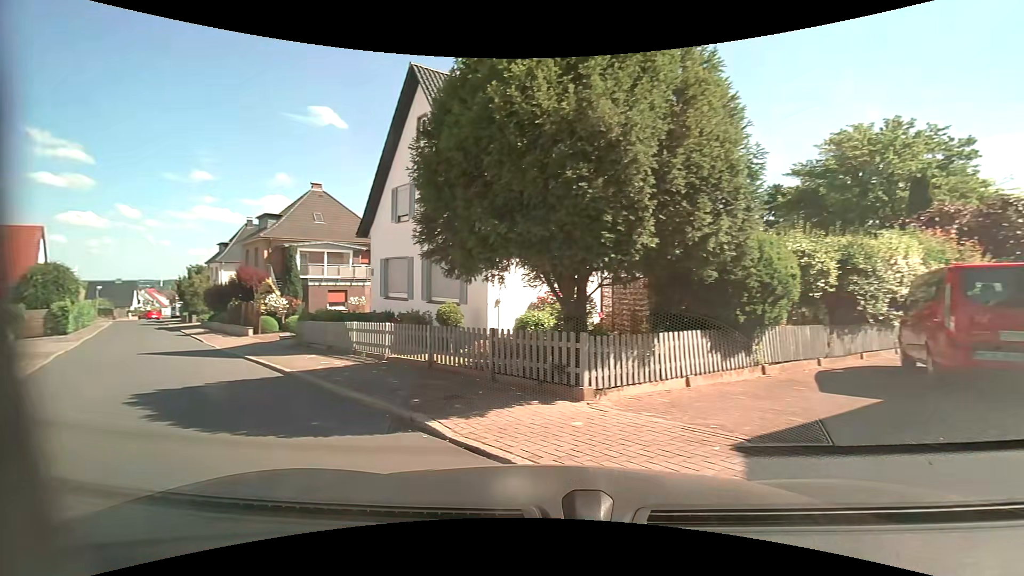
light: Day
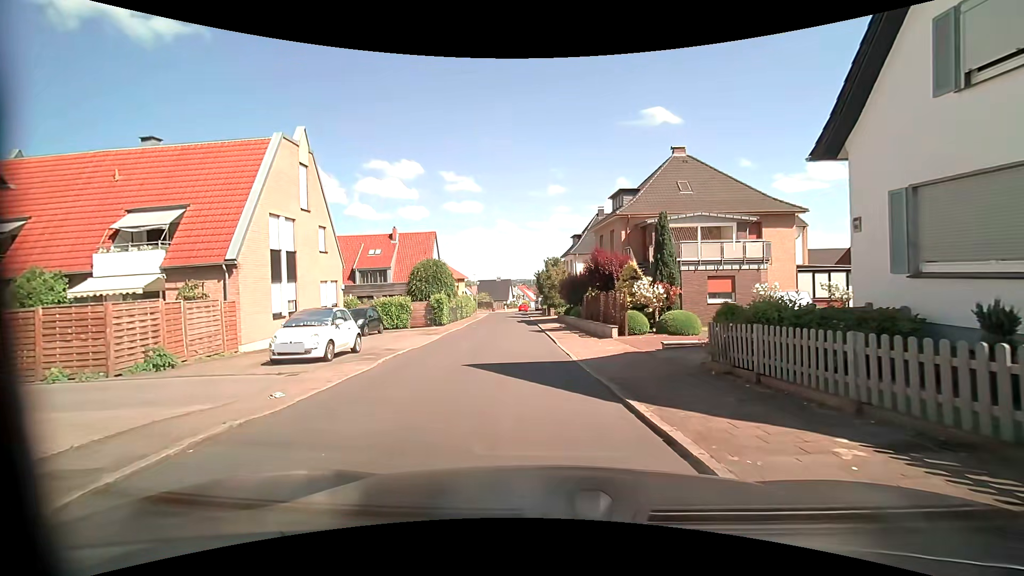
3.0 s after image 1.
(-4.9, +8.7) m; -42°
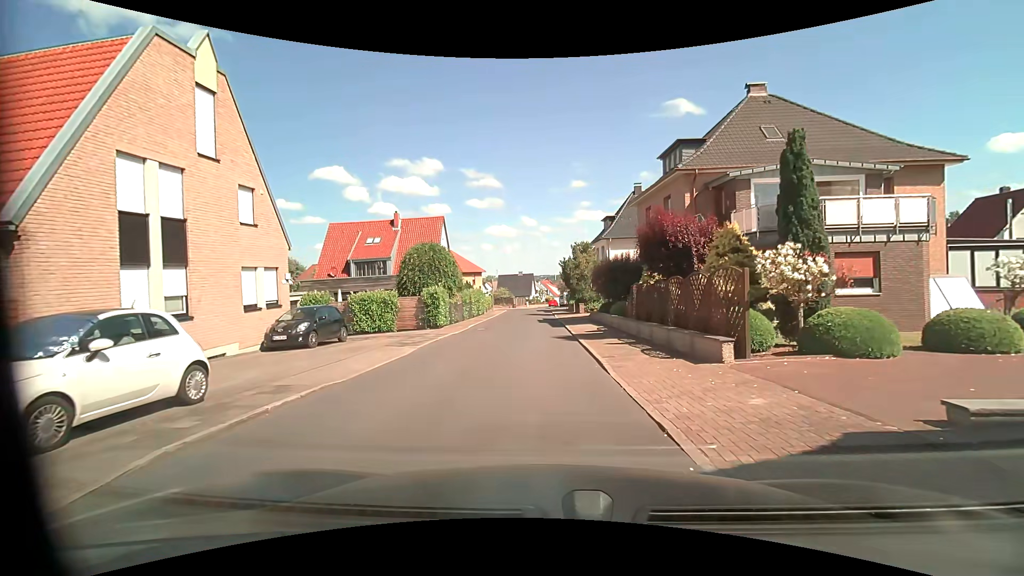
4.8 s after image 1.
(0.0, +8.8) m; -1°
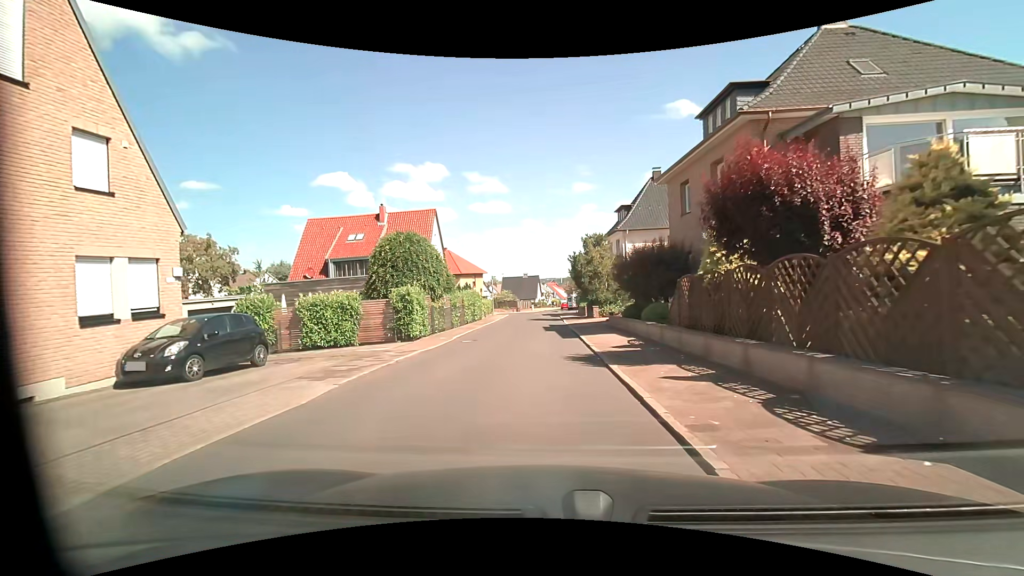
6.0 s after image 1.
(-0.1, +6.4) m; -1°
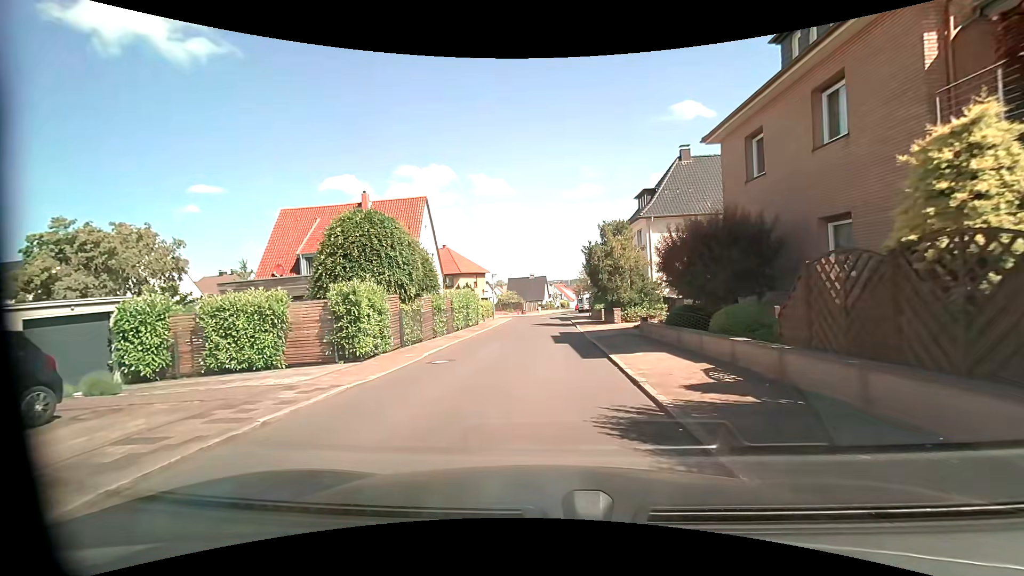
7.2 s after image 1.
(-0.1, +6.5) m; -1°
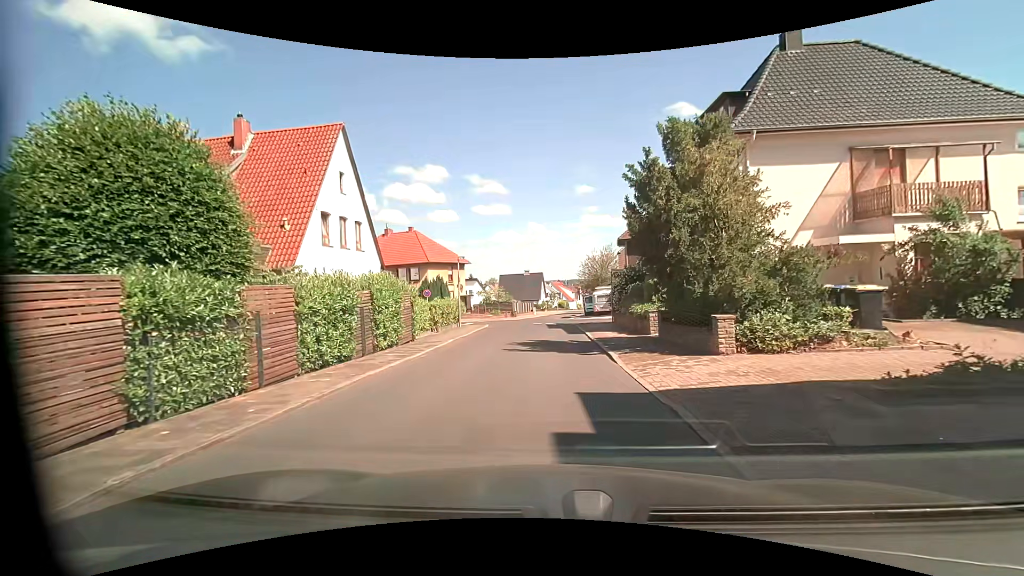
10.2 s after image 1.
(0.0, +16.3) m; -1°
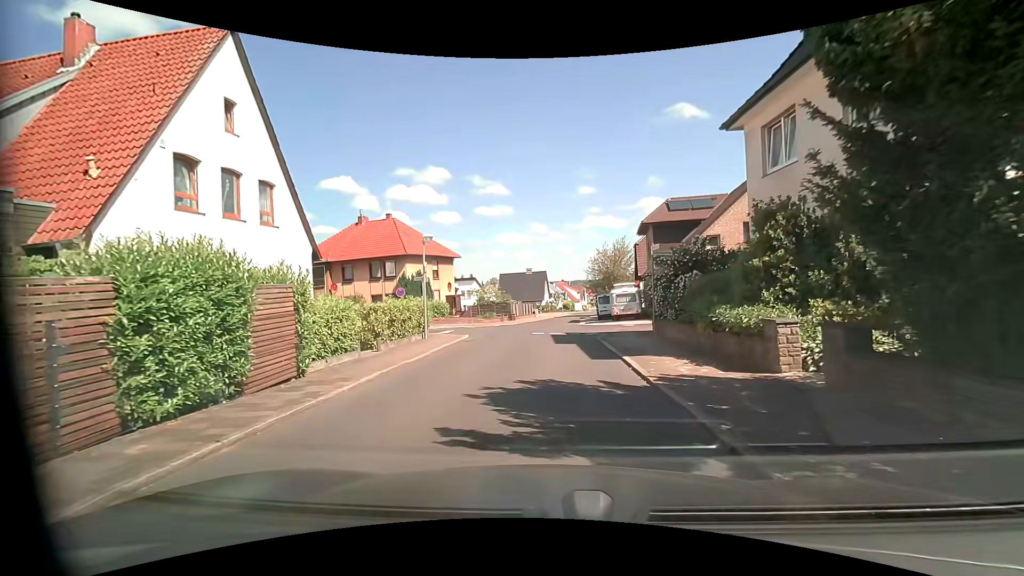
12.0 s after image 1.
(0.0, +9.0) m; -1°
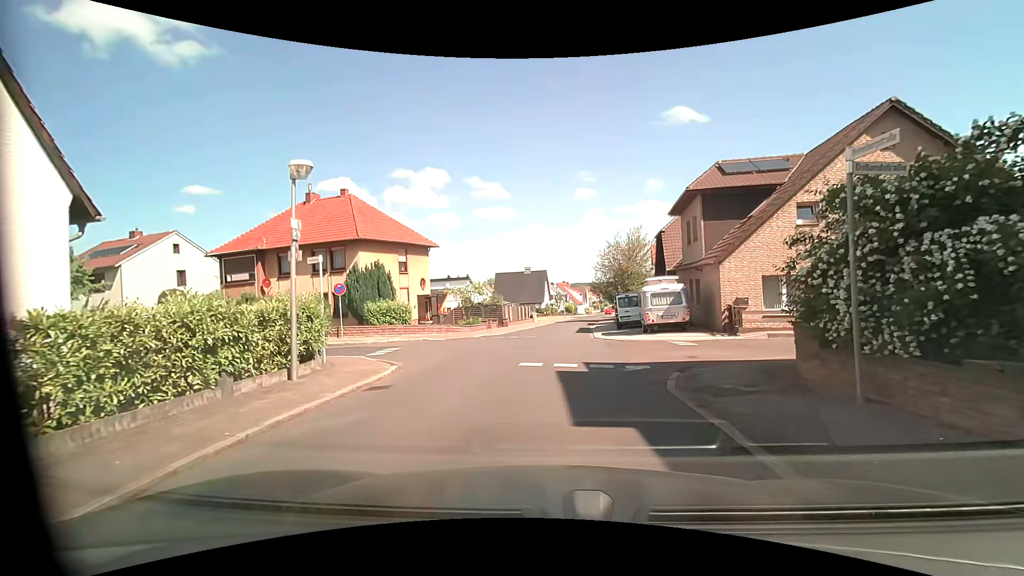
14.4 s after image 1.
(+0.2, +10.4) m; +1°
(0, +10) (+1, +20) (+1, +30) (+2, +40) (+4, +50) (+5, +60) (+7, +70) (+8, +79) (+10, +89) (+12, +99) m
